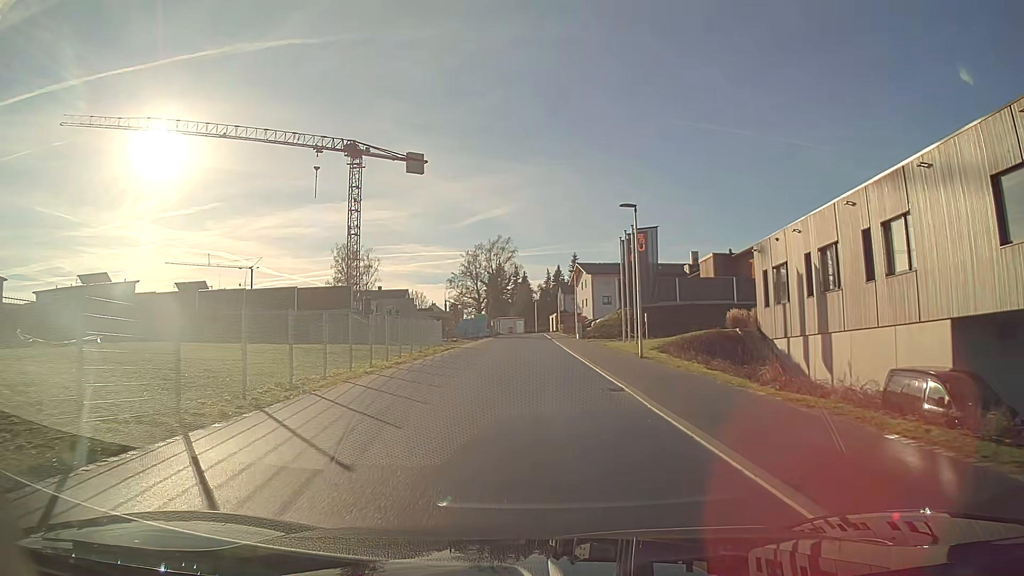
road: unclassified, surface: asphalt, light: Day
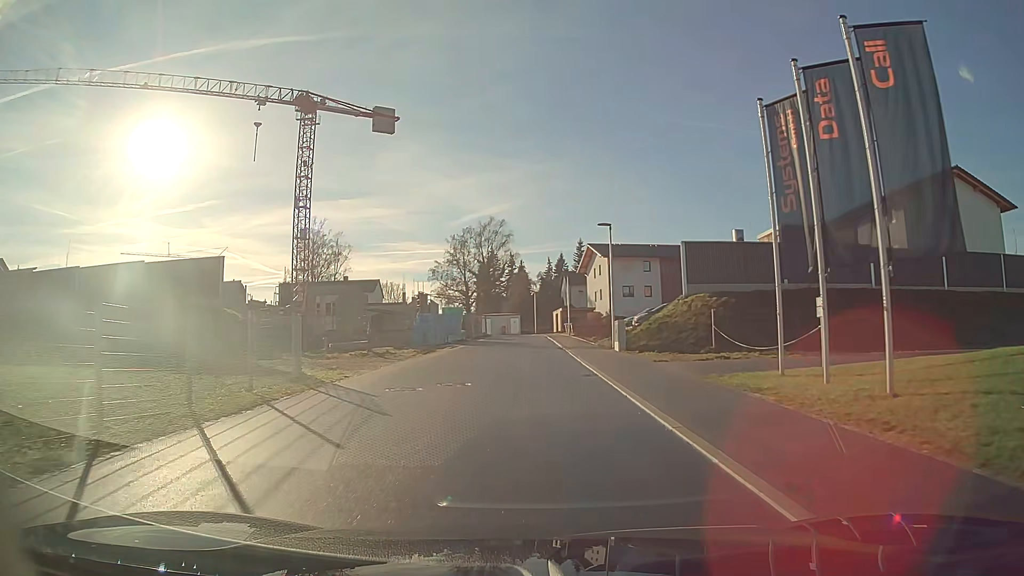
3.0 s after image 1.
(0.0, +24.9) m; 0°
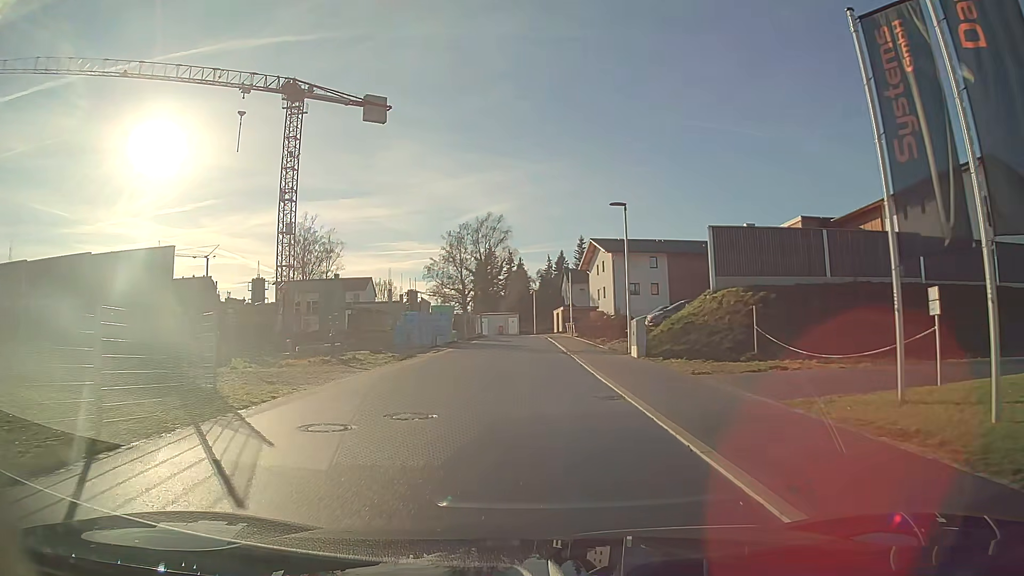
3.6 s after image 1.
(0.0, +5.0) m; 0°
(0, +10) (0, +20) (0, +30) (0, +40) (0, +50) (-1, +60) (-1, +70) (-5, +79) (-13, +84) (-23, +86) m
